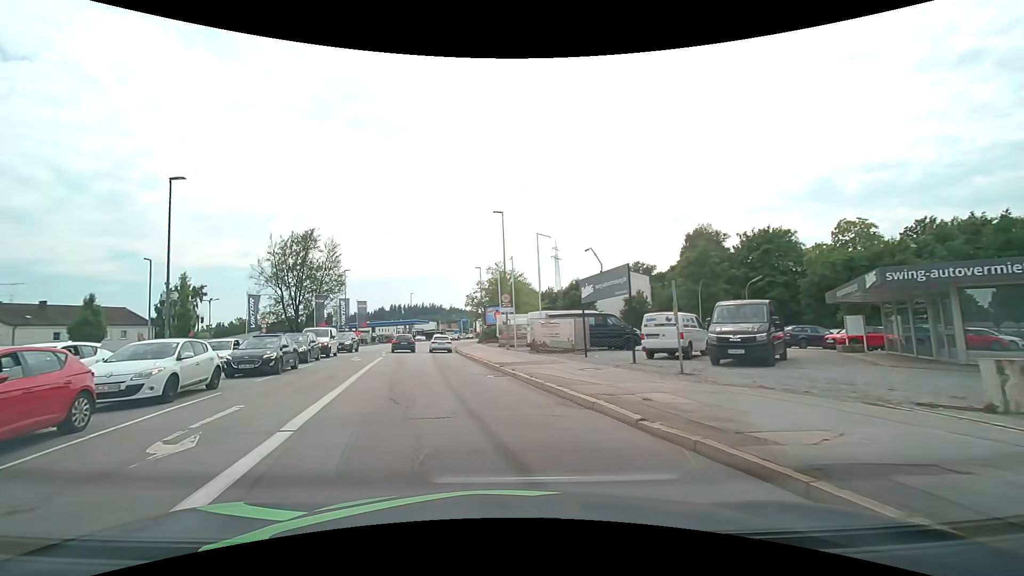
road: tertiary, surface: asphalt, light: Day
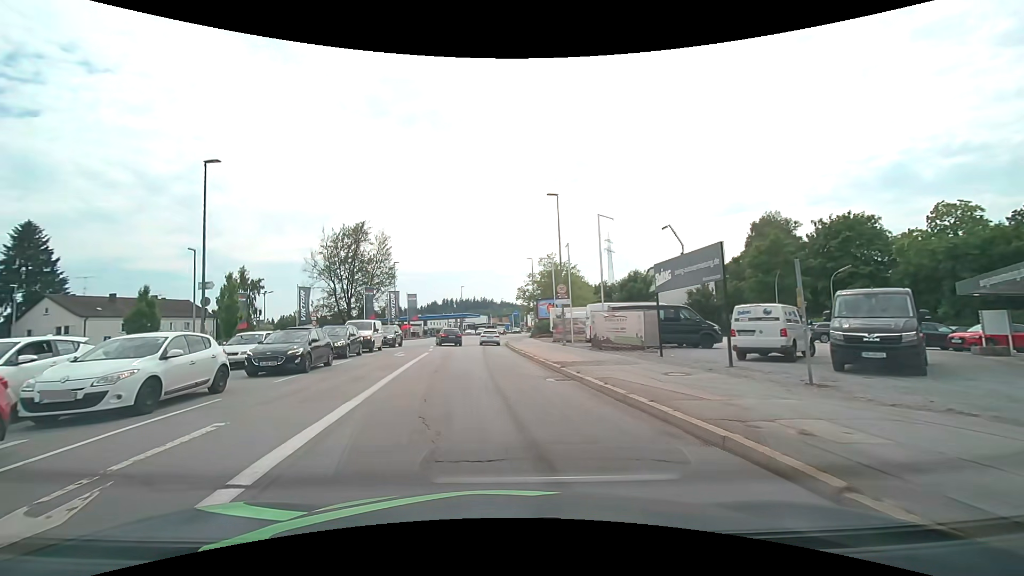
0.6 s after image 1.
(-0.2, +3.2) m; -5°
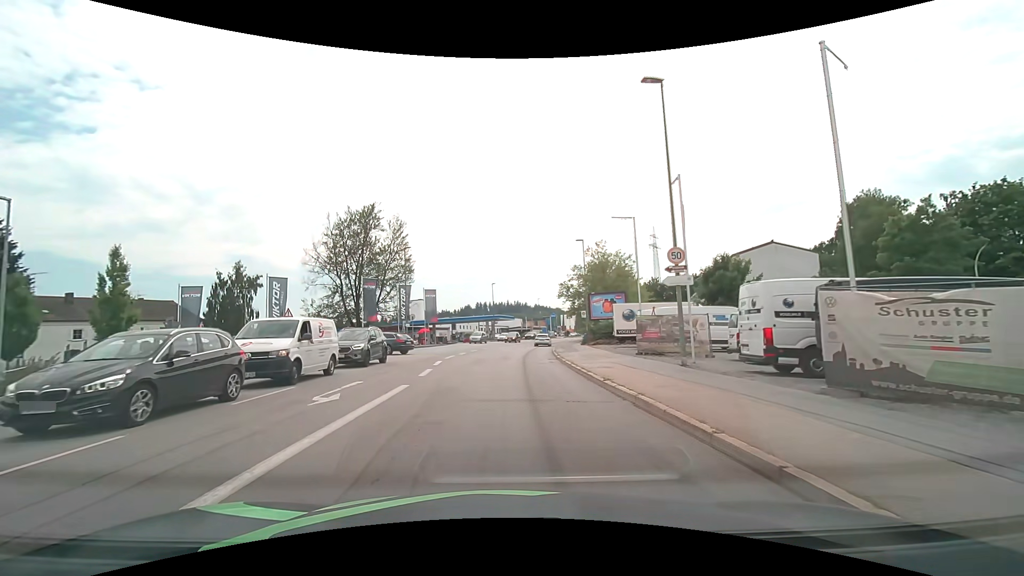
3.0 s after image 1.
(-0.9, +16.0) m; -4°
(0, +10) (0, +20) (+1, +30) (+2, +40) (+3, +50) (+4, +60) (+6, +70) (+8, +79) (+10, +89) (+13, +99) m
